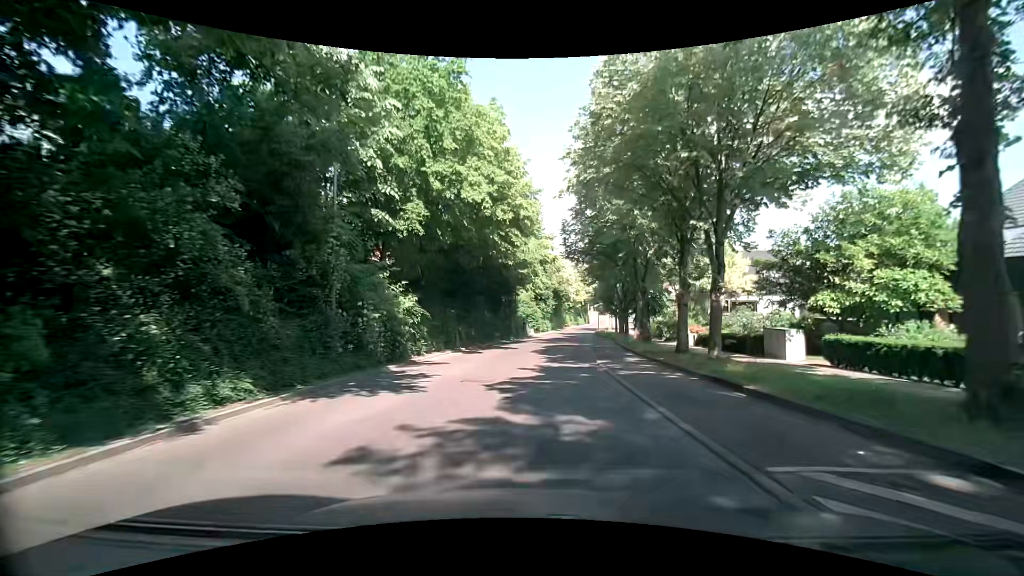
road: residential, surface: asphalt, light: Day
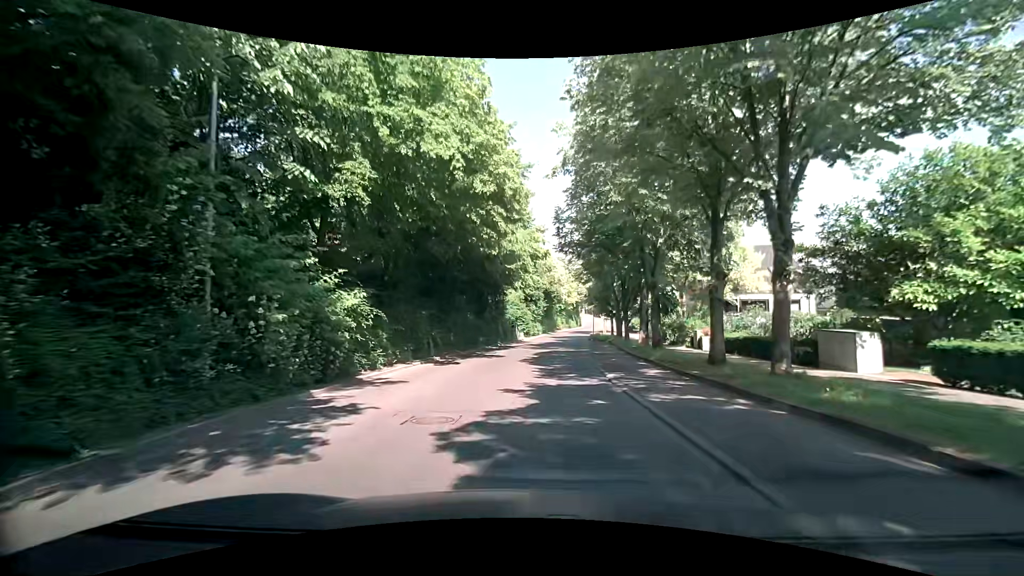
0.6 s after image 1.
(0.0, +4.7) m; 0°
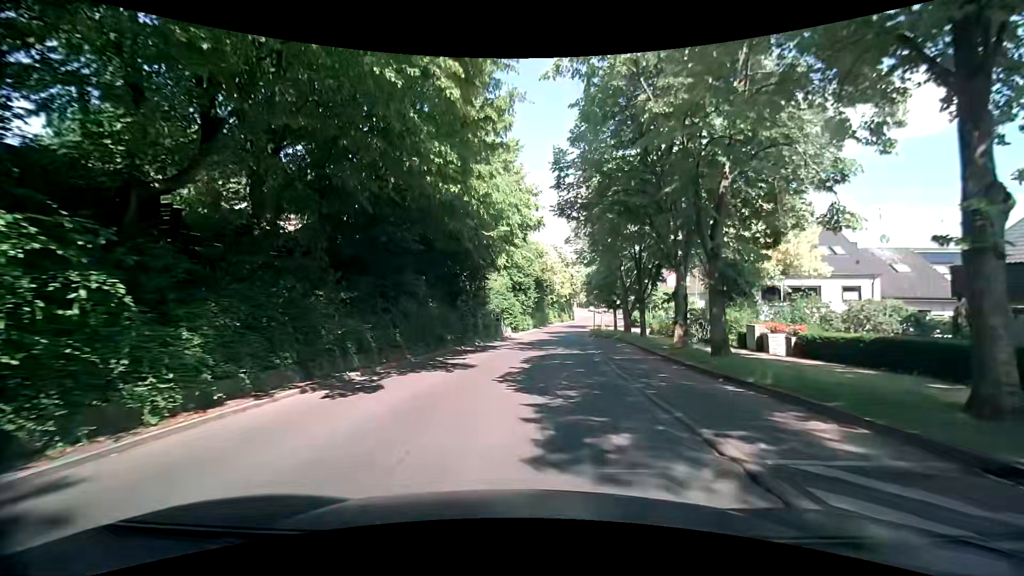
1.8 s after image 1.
(+0.3, +9.3) m; +1°
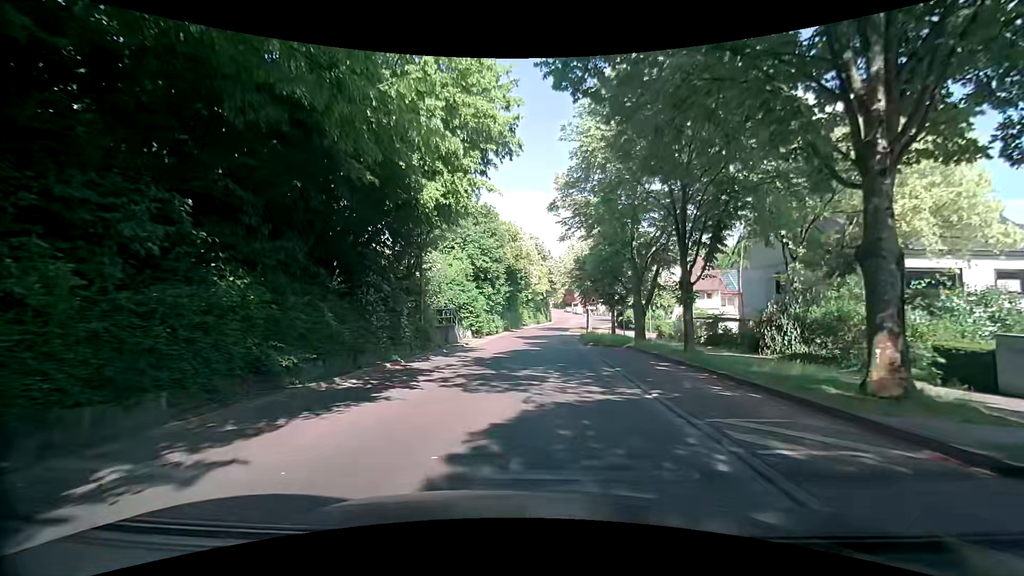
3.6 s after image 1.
(+0.5, +13.5) m; +4°
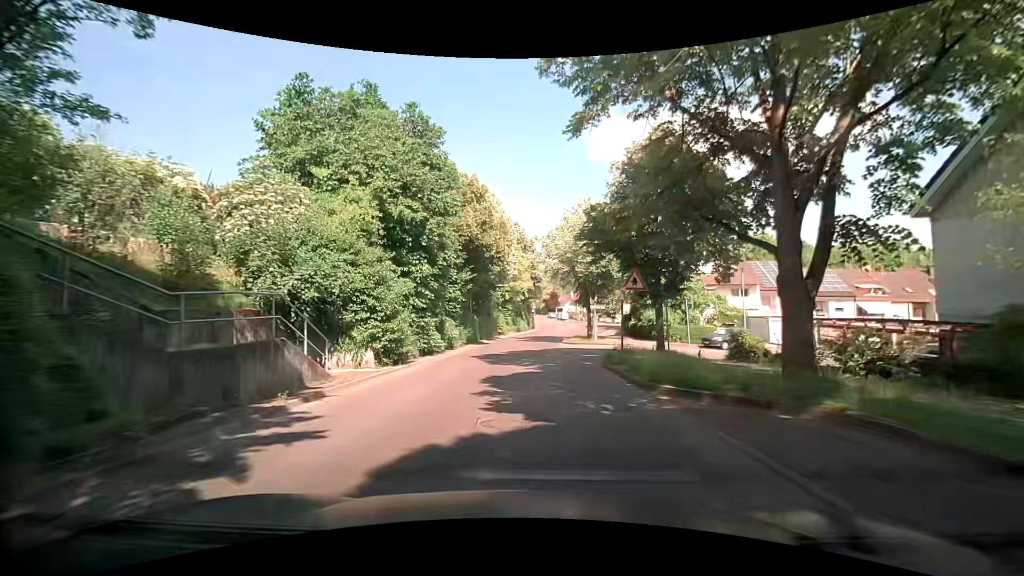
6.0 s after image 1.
(+0.6, +18.1) m; +4°
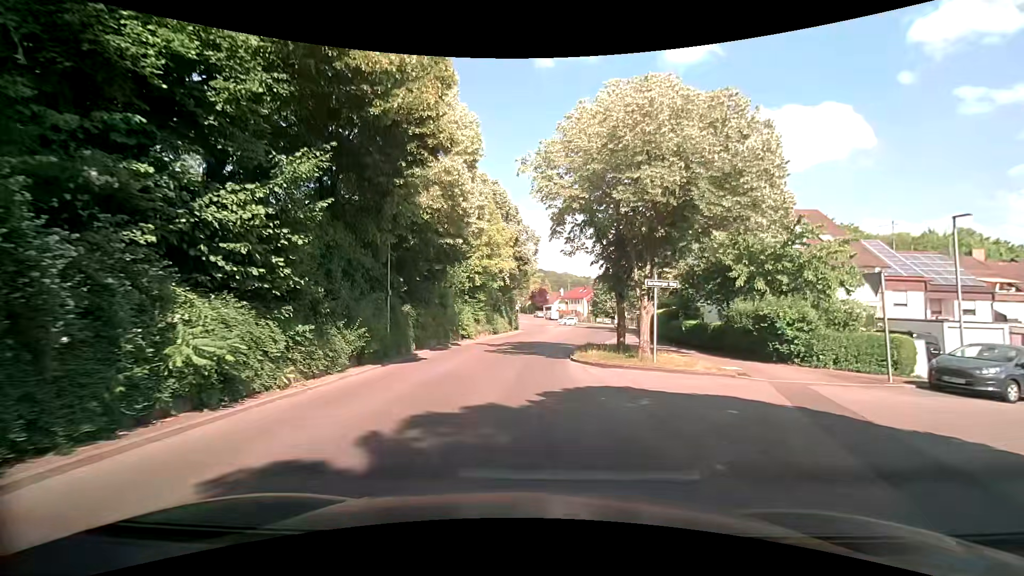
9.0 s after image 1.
(+0.1, +20.1) m; +2°
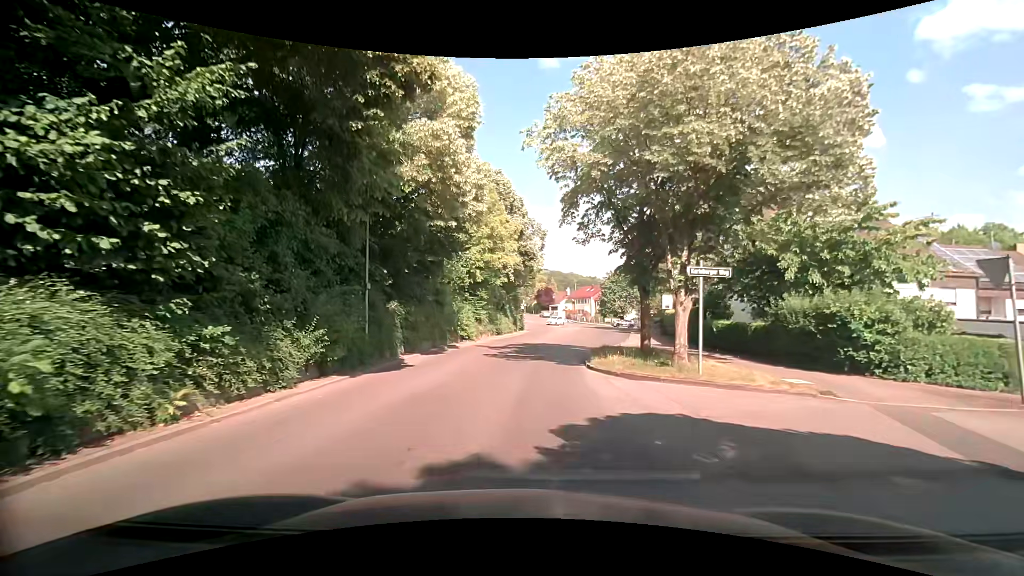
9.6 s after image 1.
(-0.1, +3.5) m; -2°
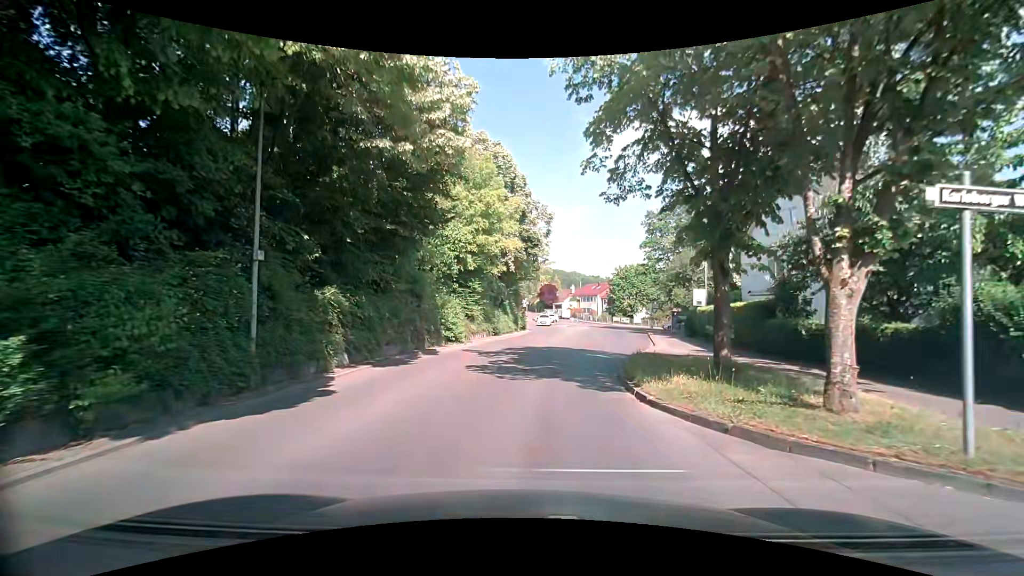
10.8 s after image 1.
(0.0, +7.1) m; 0°
